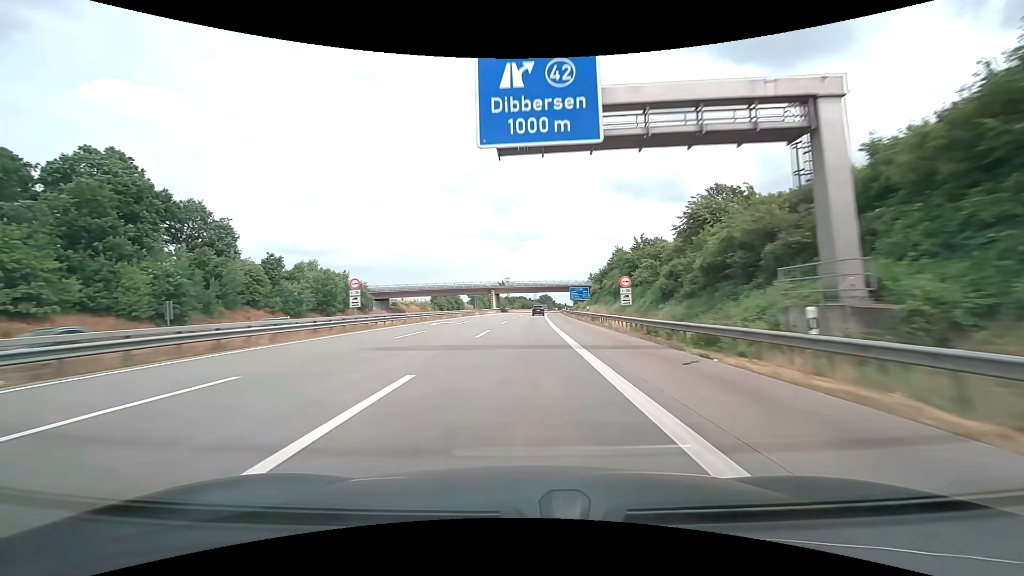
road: motorway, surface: concrete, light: Day
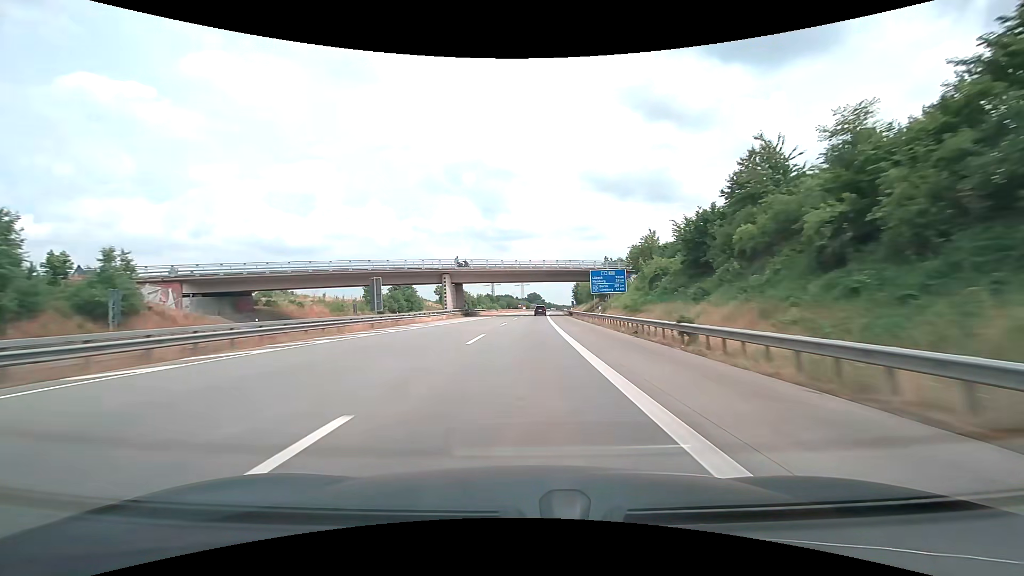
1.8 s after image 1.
(+0.8, +57.2) m; +1°
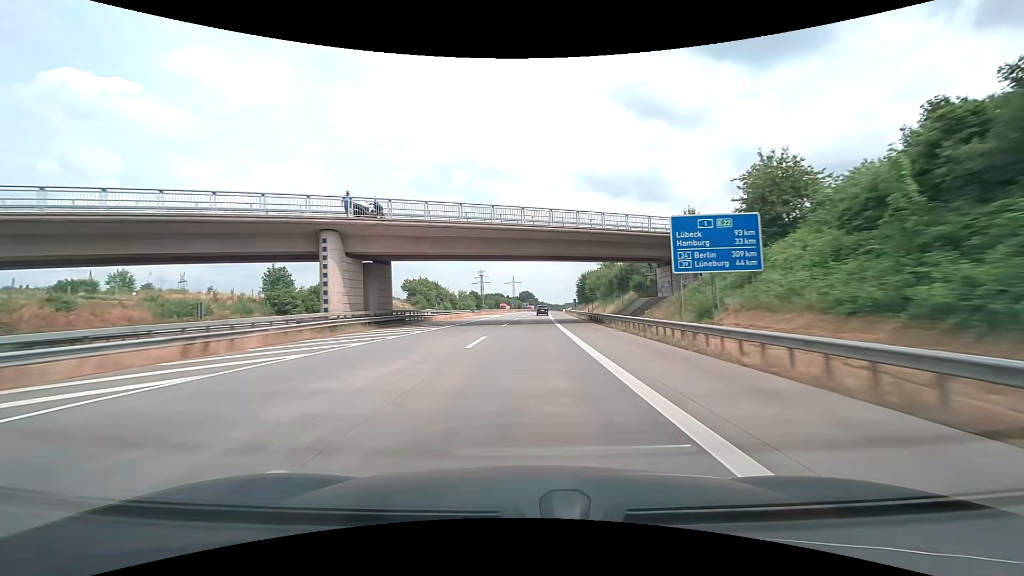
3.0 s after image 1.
(+0.4, +38.2) m; +1°
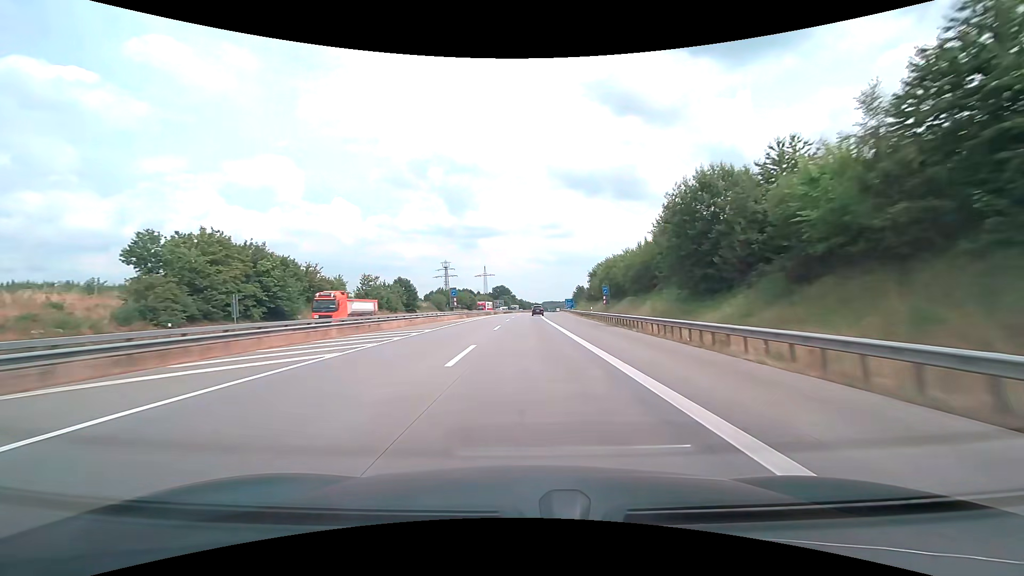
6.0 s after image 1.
(+2.2, +95.3) m; +2°
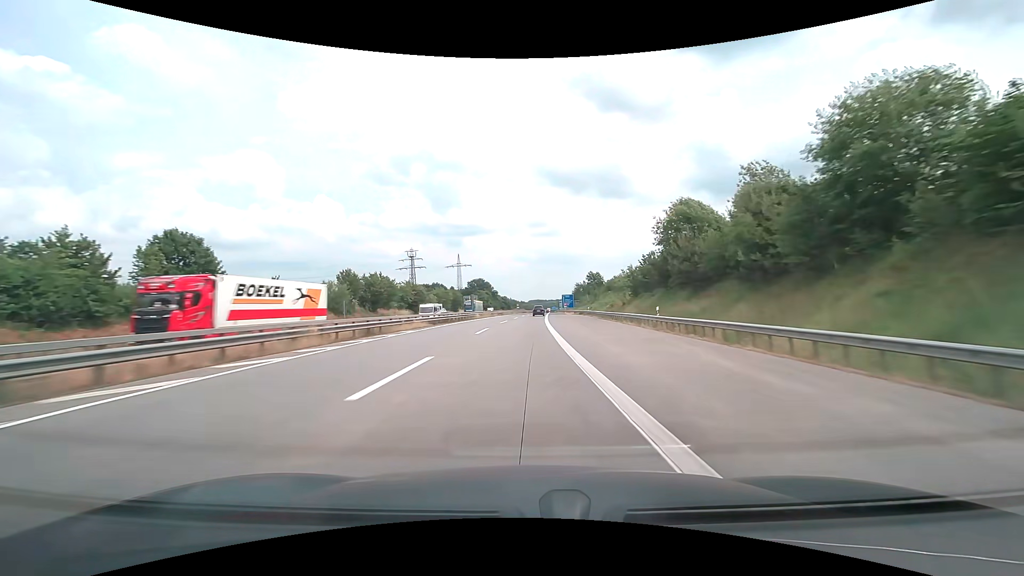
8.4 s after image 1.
(+1.0, +76.2) m; +2°
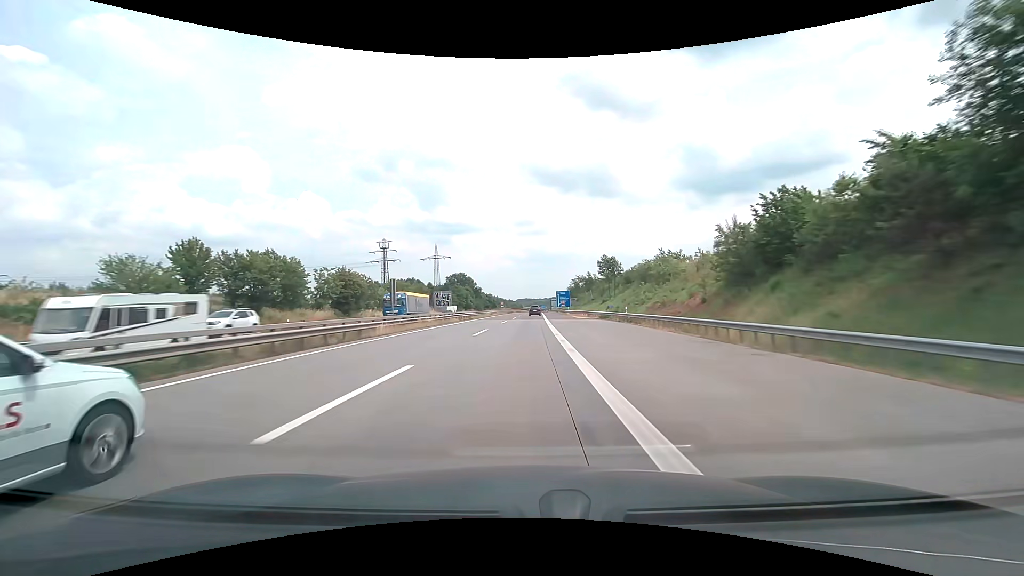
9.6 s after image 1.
(+0.4, +38.1) m; +1°
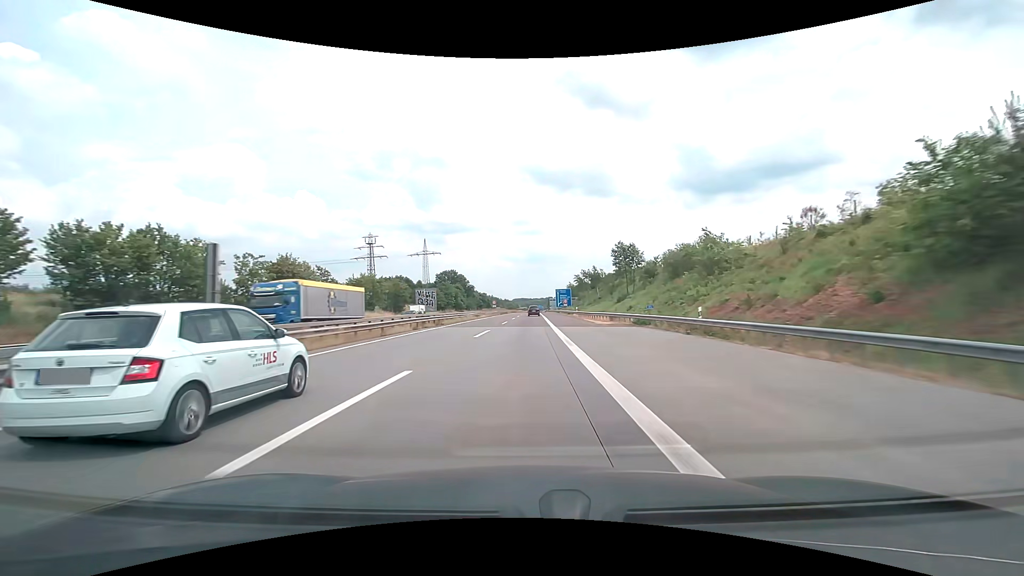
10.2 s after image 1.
(+0.1, +19.1) m; 0°
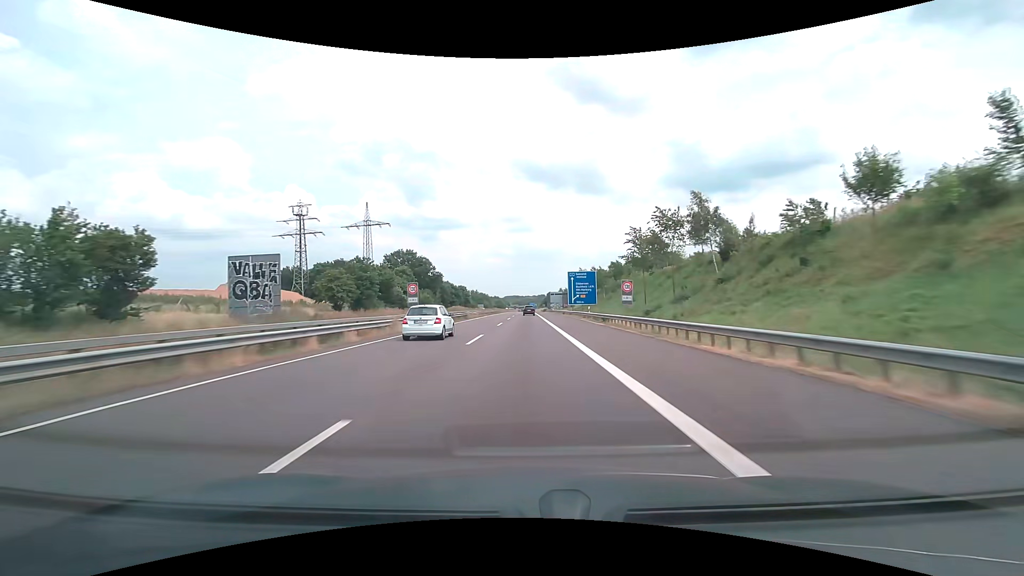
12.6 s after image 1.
(+1.0, +76.3) m; +1°
(0, +10) (0, +20) (0, +30) (0, +40) (0, +50) (0, +60) (0, +70) (0, +80) (0, +90) (0, +100) m
